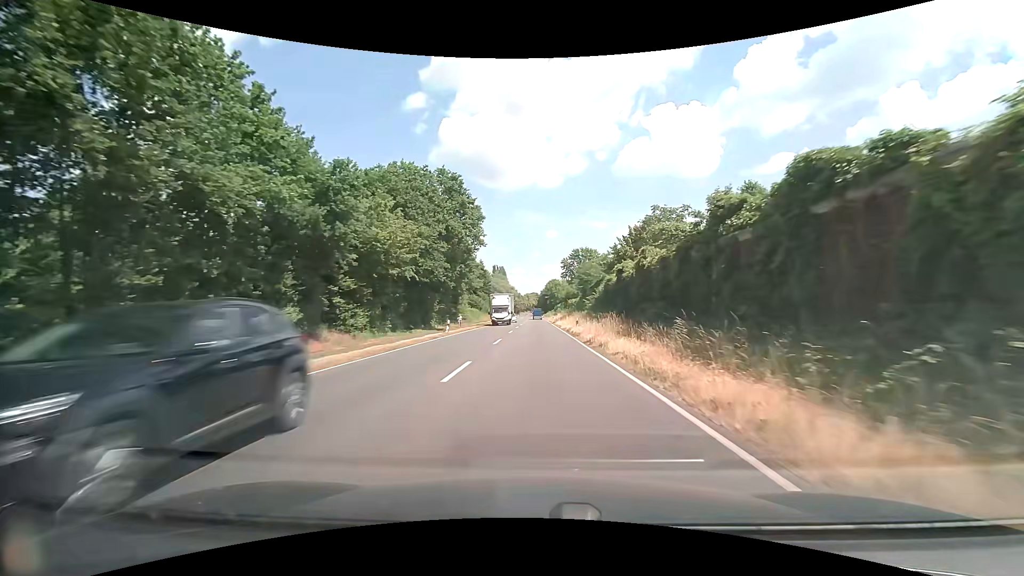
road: primary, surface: asphalt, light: Day
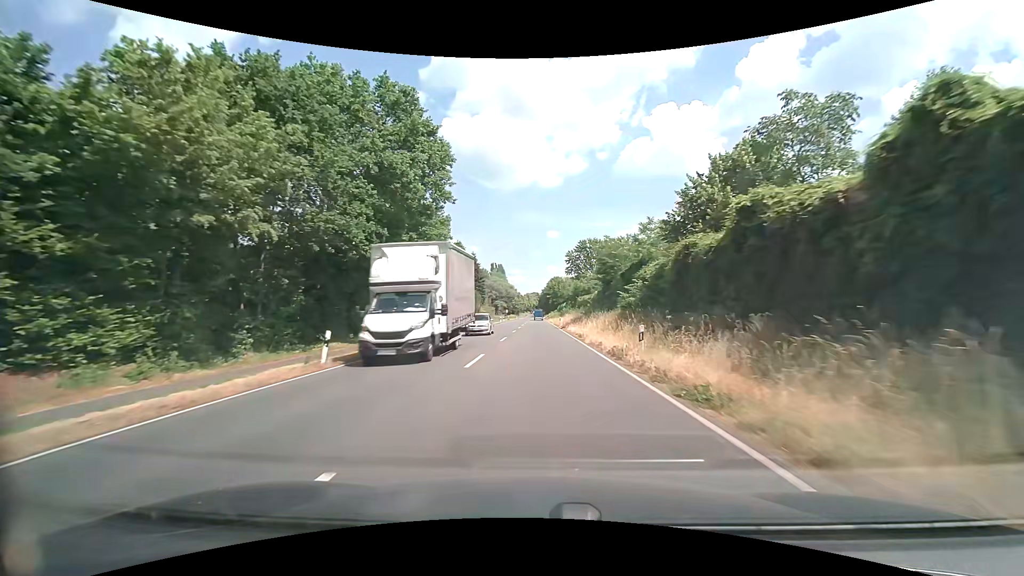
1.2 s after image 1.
(0.0, +21.5) m; 0°
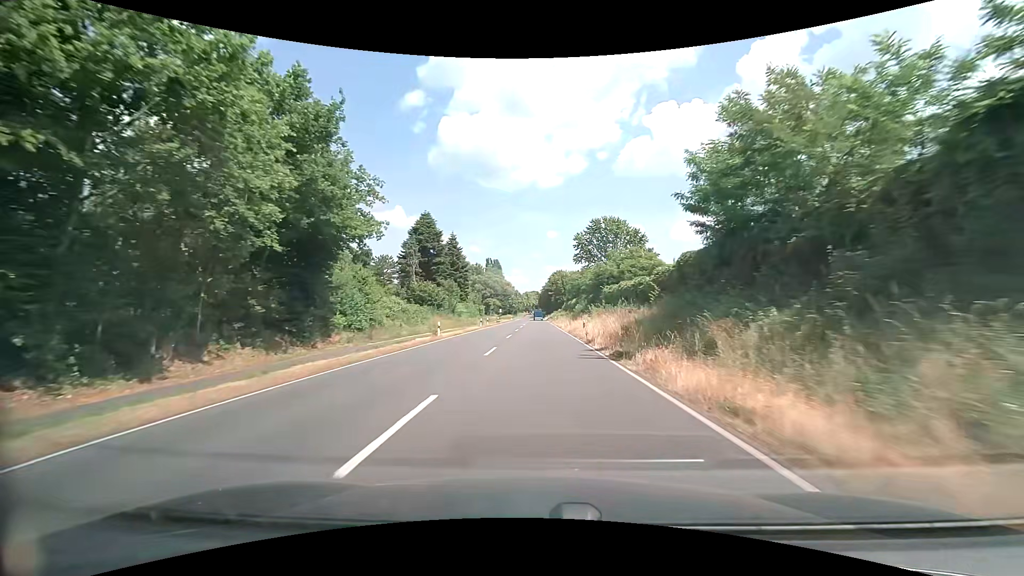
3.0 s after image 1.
(+0.1, +32.2) m; 0°
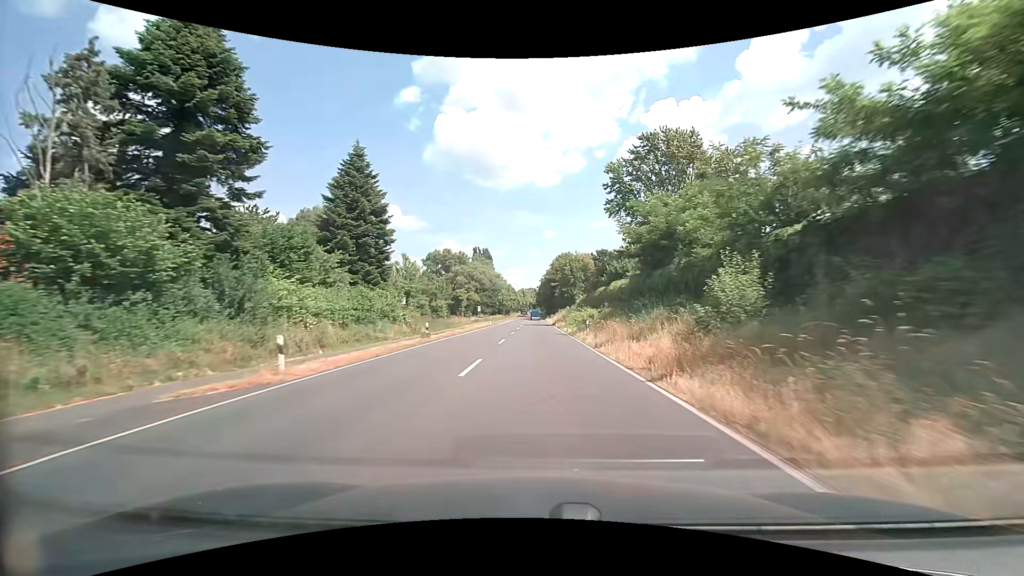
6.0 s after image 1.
(0.0, +53.6) m; 0°
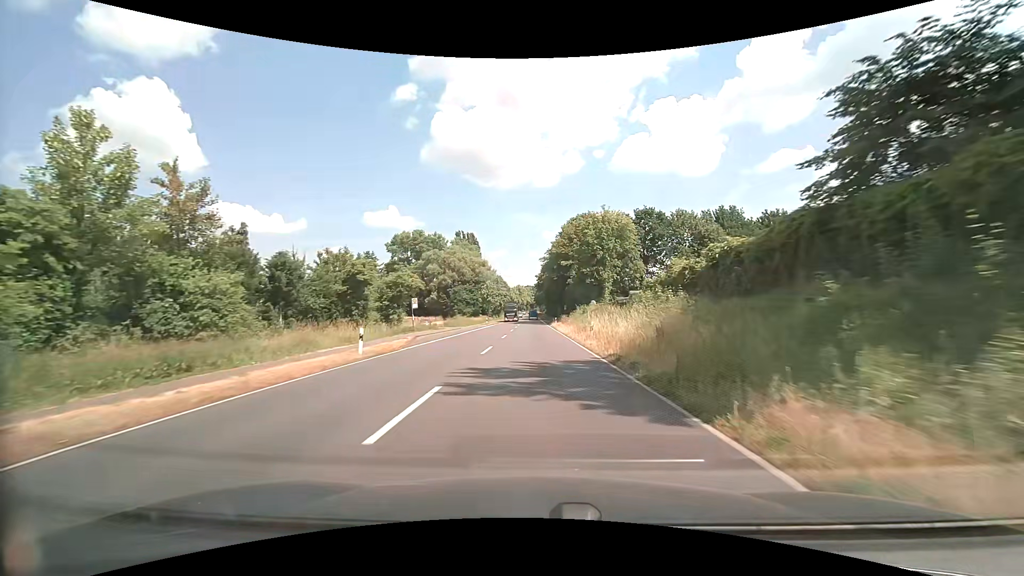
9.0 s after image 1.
(+0.1, +53.7) m; 0°
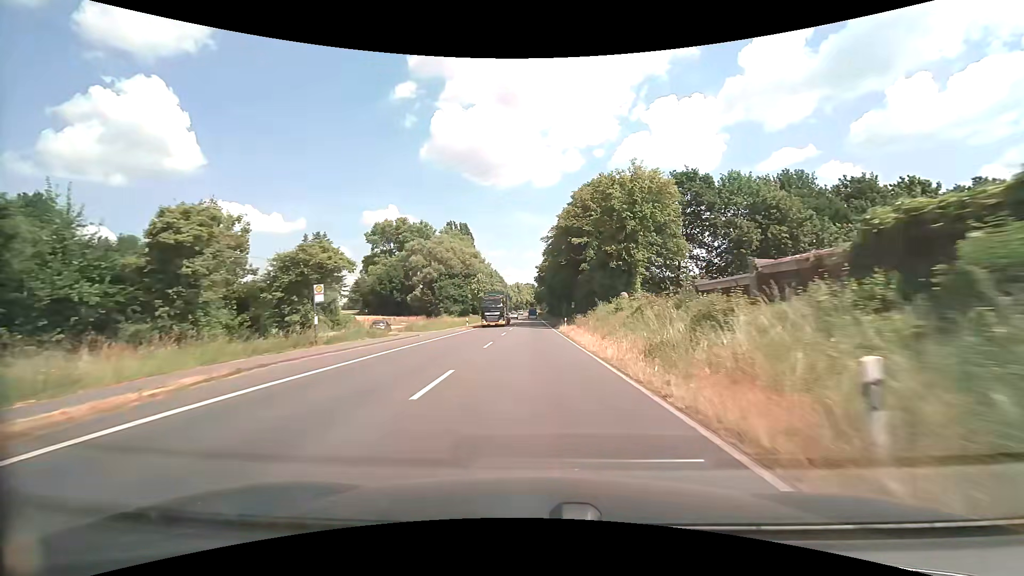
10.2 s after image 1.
(+0.1, +21.5) m; 0°
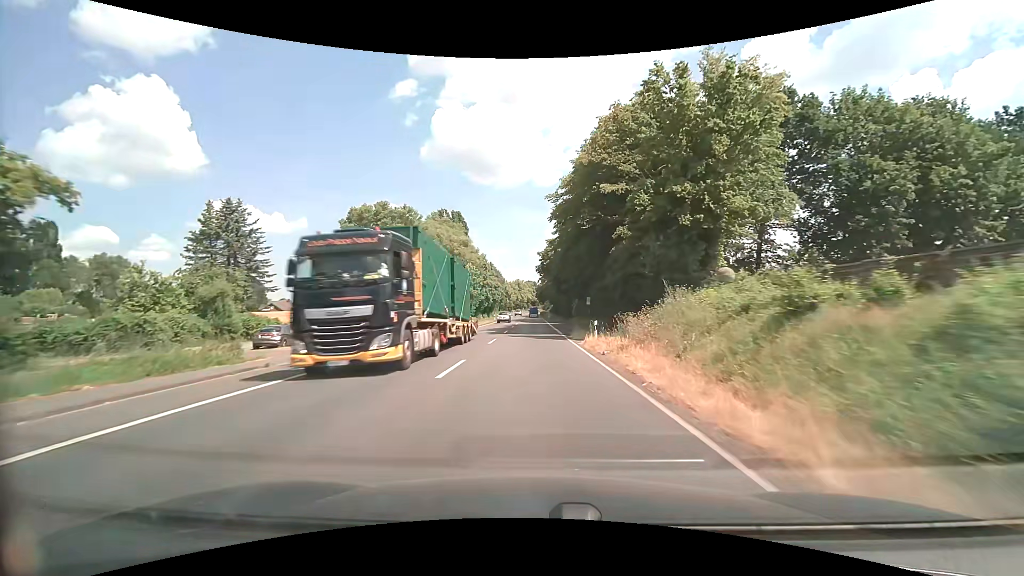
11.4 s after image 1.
(0.0, +21.5) m; 0°
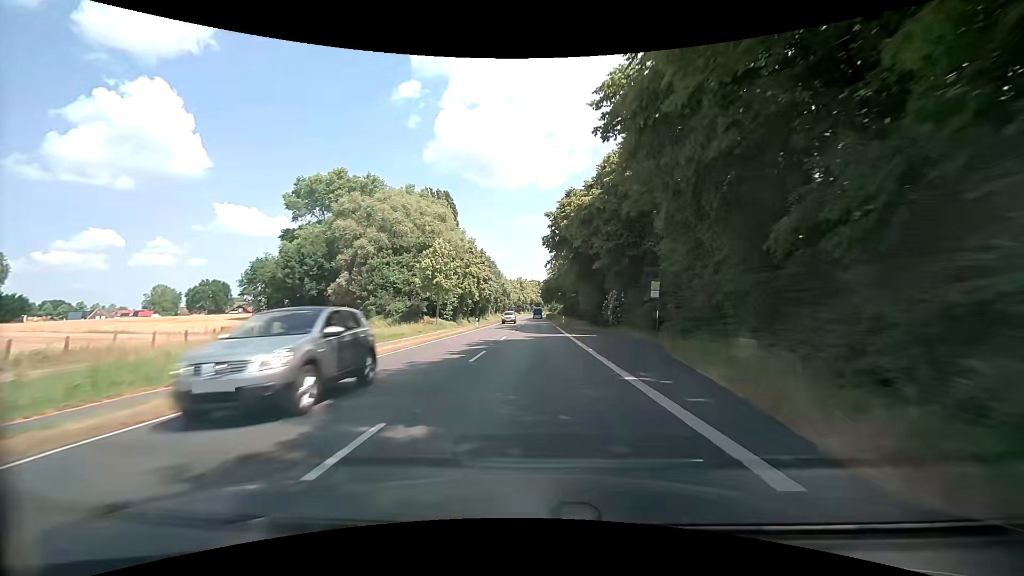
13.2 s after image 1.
(-0.1, +32.3) m; 0°
(0, +10) (0, +20) (0, +30) (0, +40) (0, +50) (0, +60) (0, +70) (0, +80) (+1, +90) (+1, +100) m
